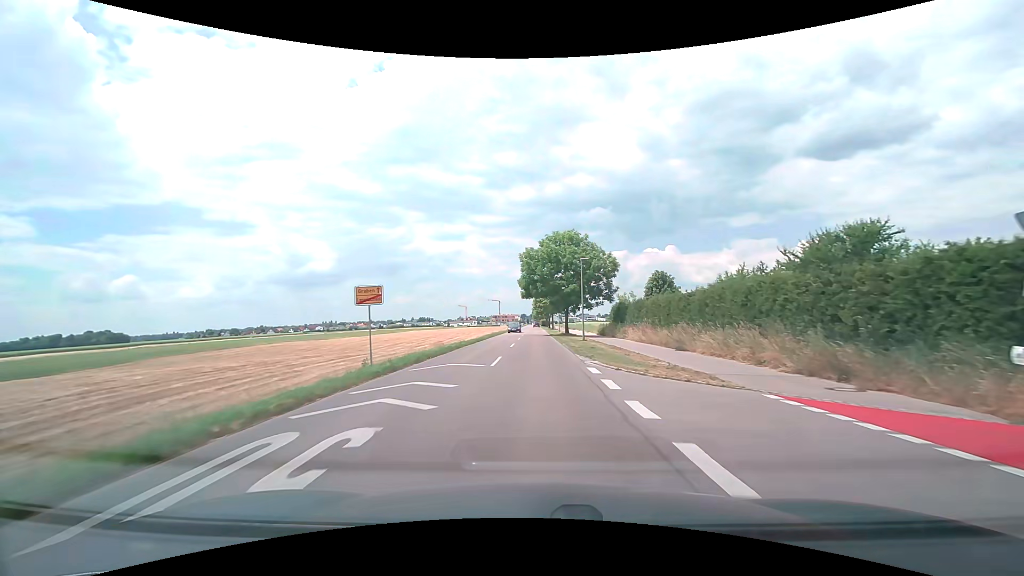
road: tertiary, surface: asphalt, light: Day
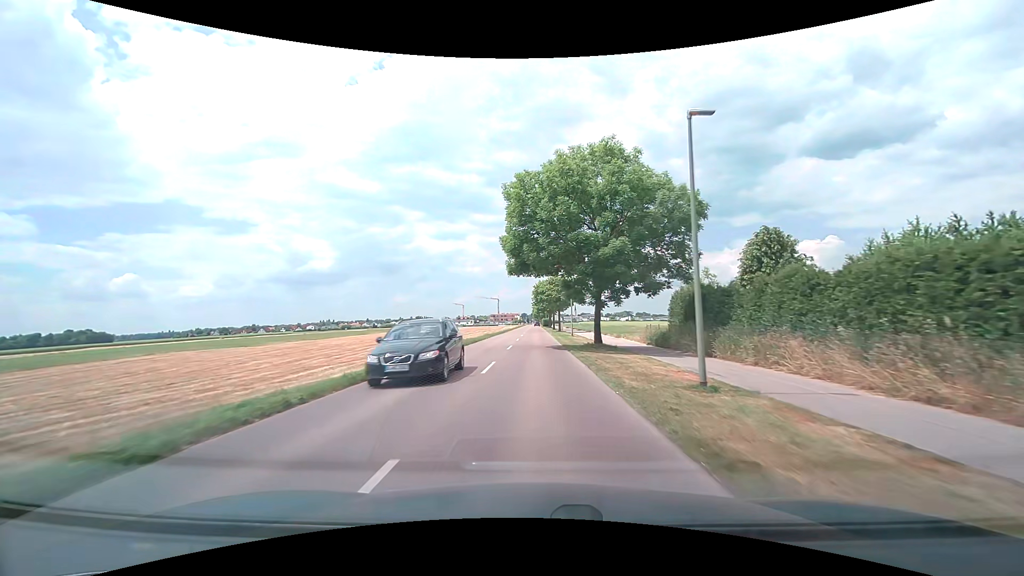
(0.0, +26.4) m; 0°
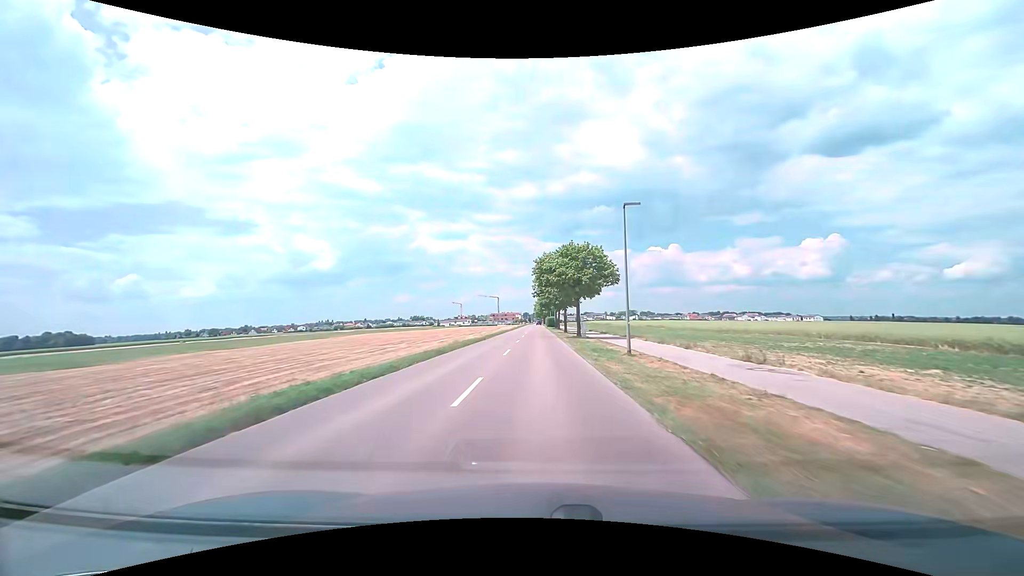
(-0.1, +29.1) m; 0°
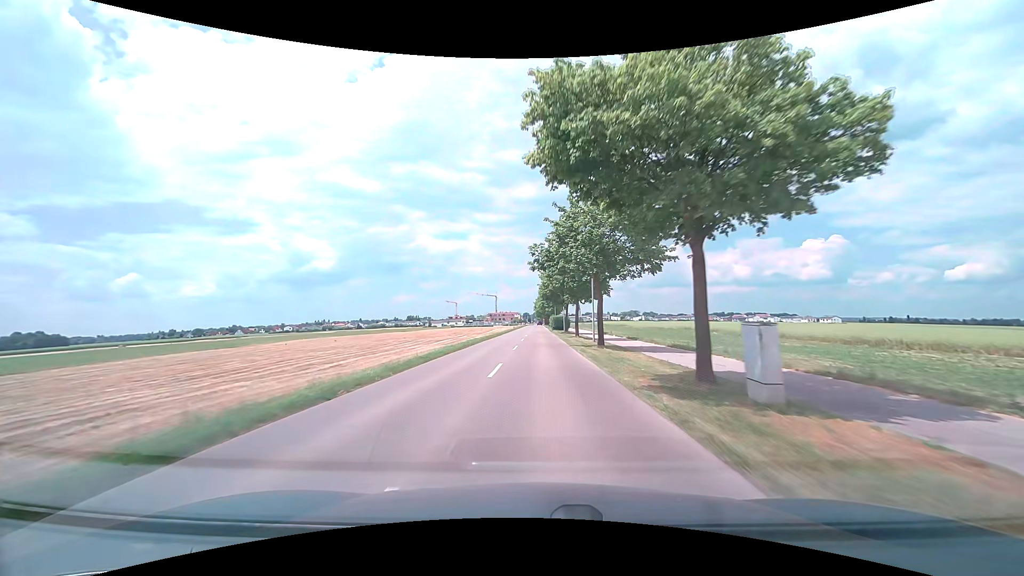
(-0.2, +31.7) m; 0°
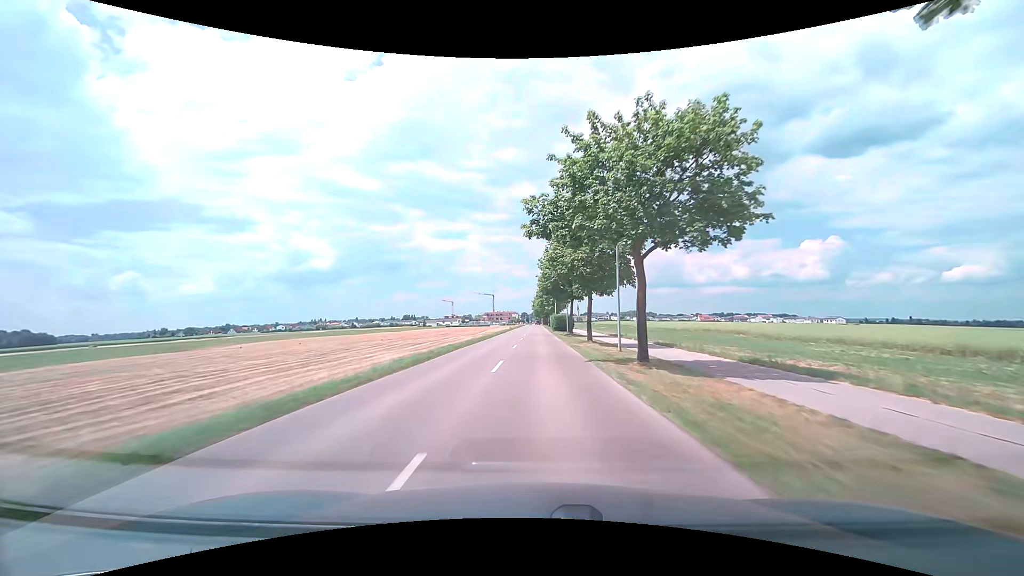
(0.0, +11.1) m; 0°
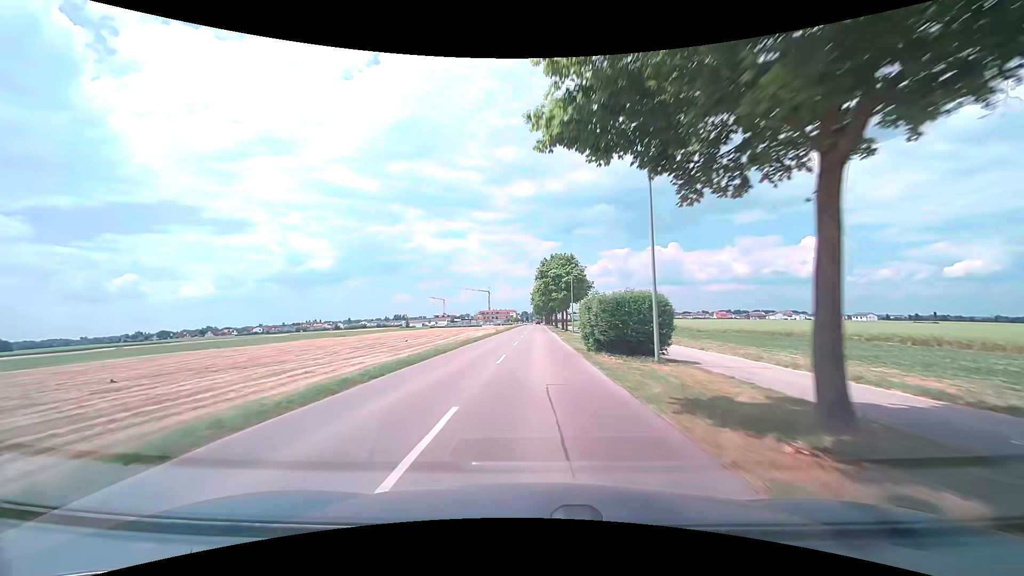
(+0.2, +45.1) m; 0°
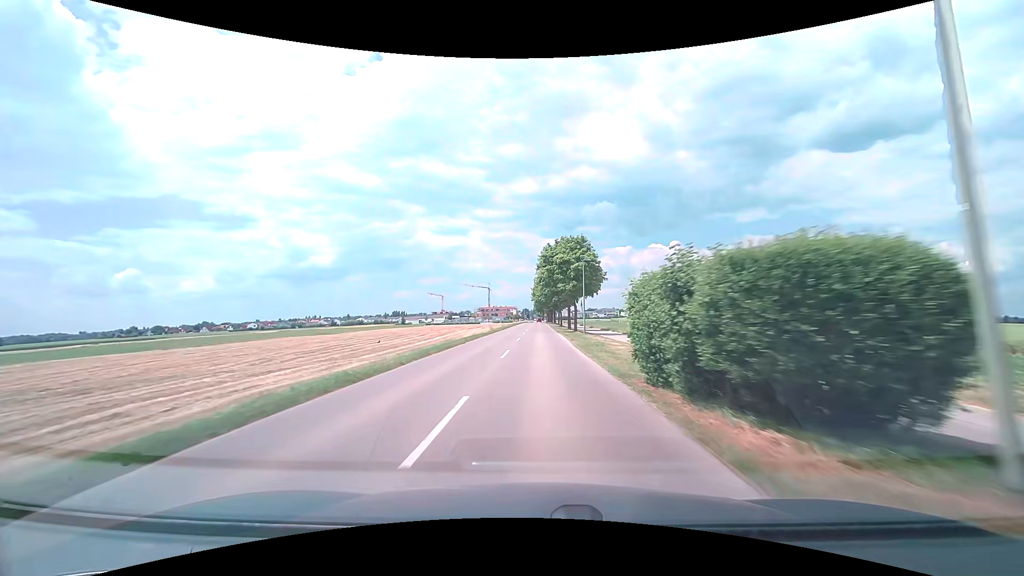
(0.0, +11.2) m; 0°
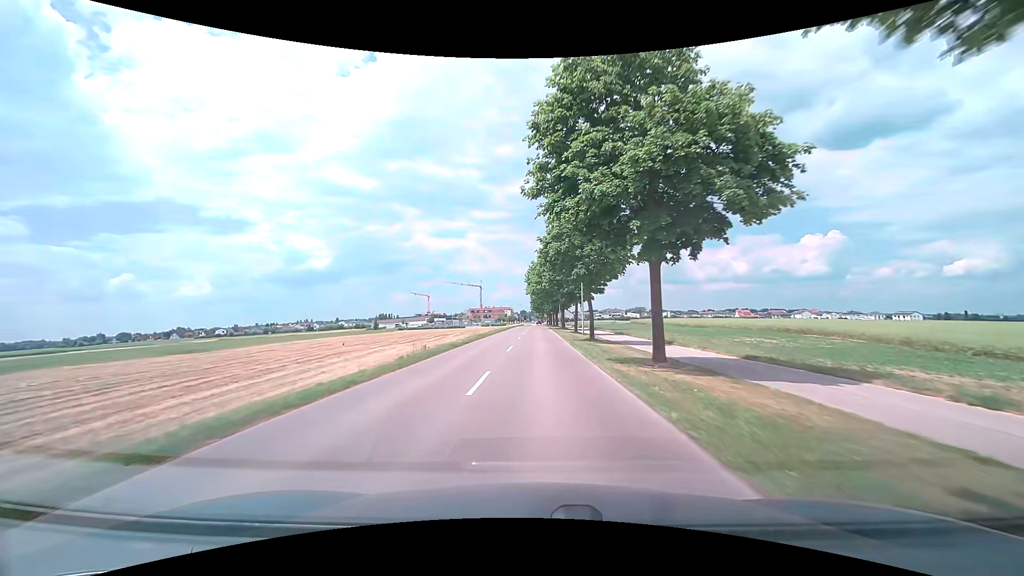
(+0.1, +43.2) m; 0°
(0, +10) (0, +20) (0, +30) (0, +40) (0, +50) (0, +60) (0, +70) (0, +80) (0, +90) (0, +100) m
